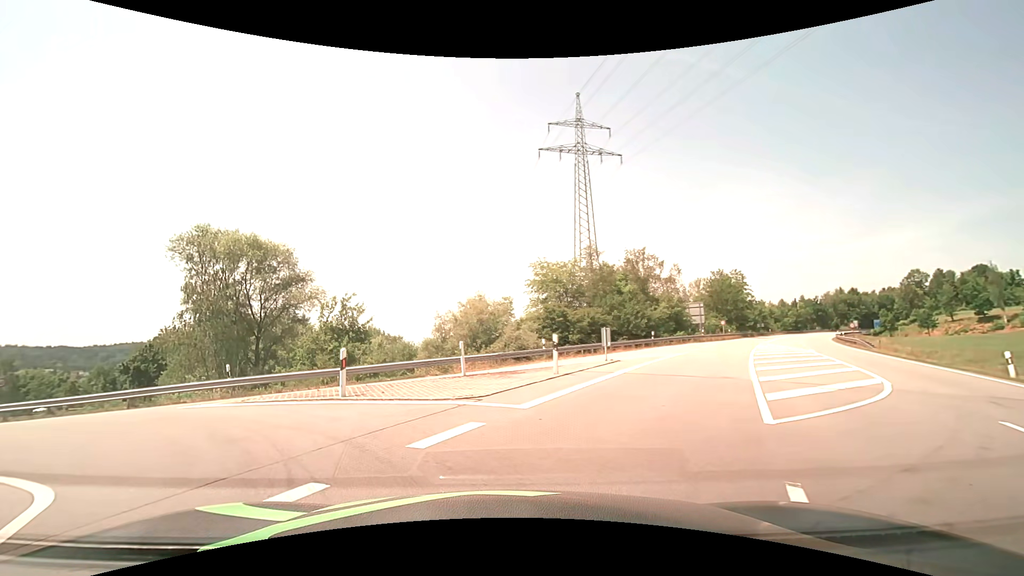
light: Day
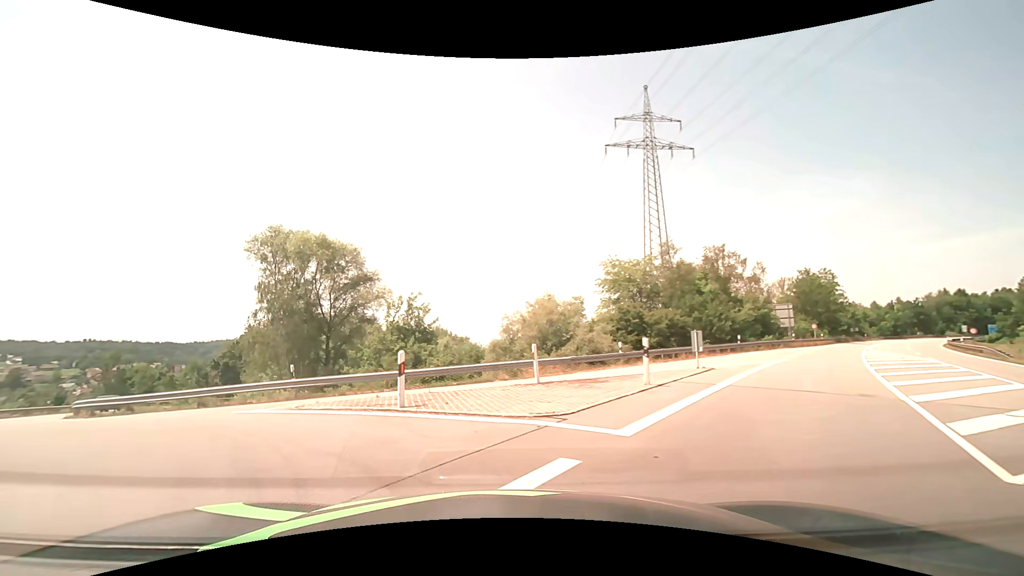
(-0.1, +2.1) m; -6°
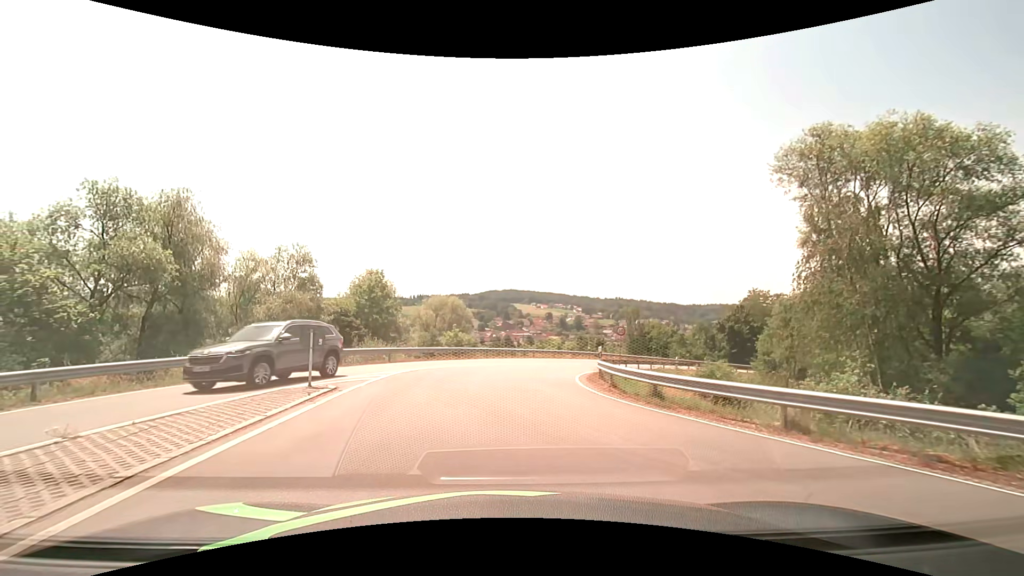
(-6.8, +11.5) m; -53°
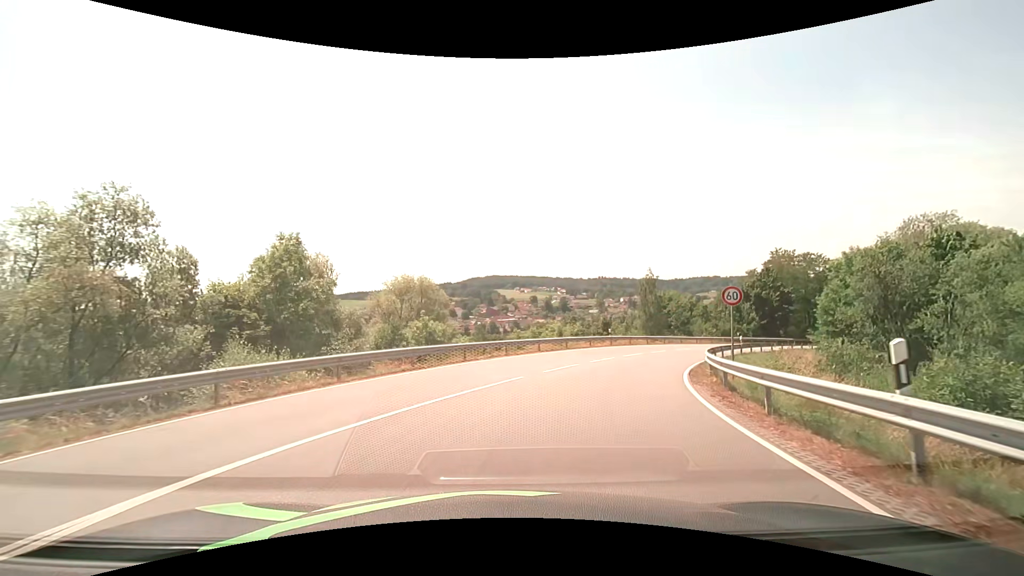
(-0.3, +16.1) m; +2°
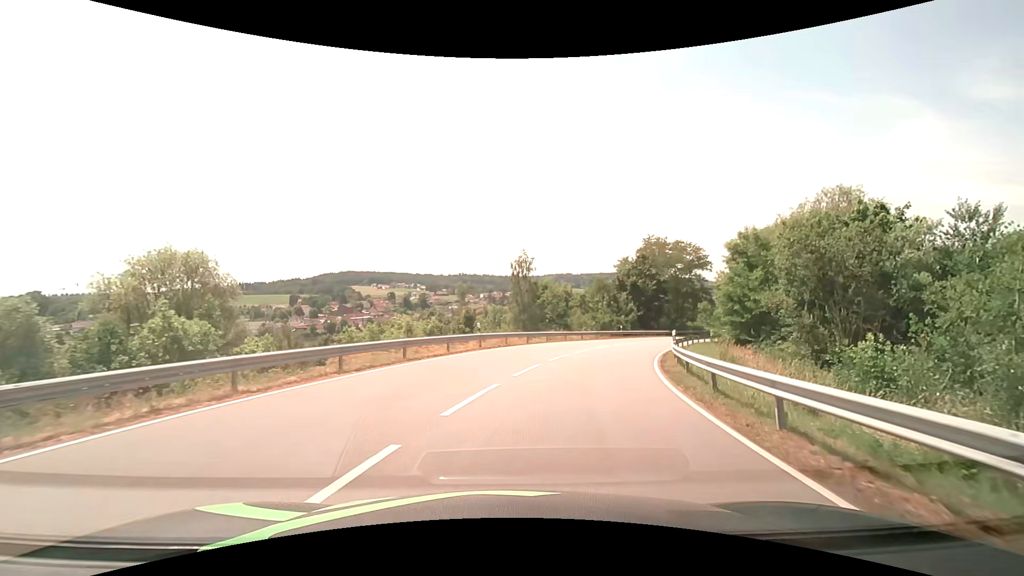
(+2.1, +14.7) m; +16°
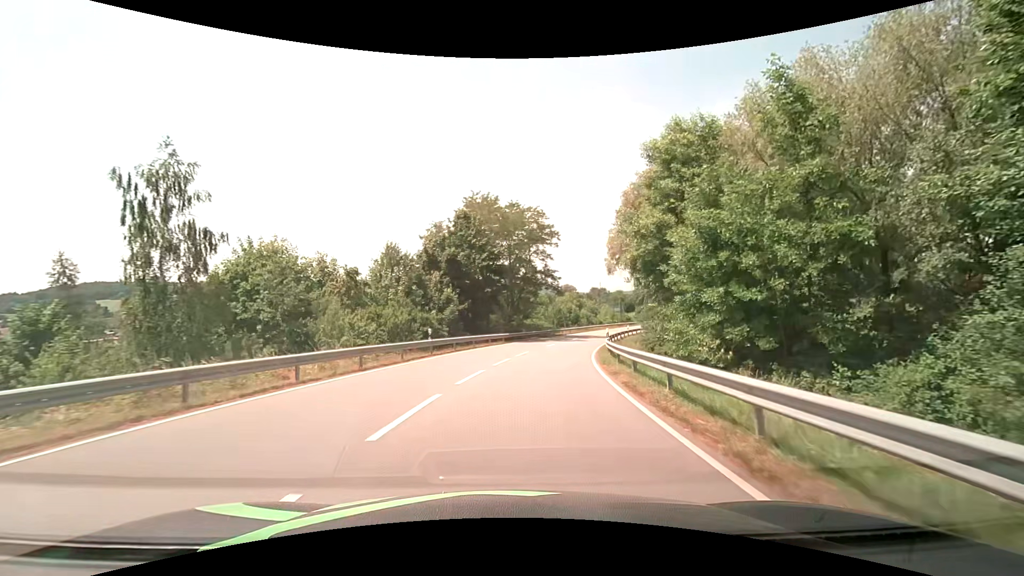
(+6.5, +30.0) m; +21°
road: secondary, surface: asphalt
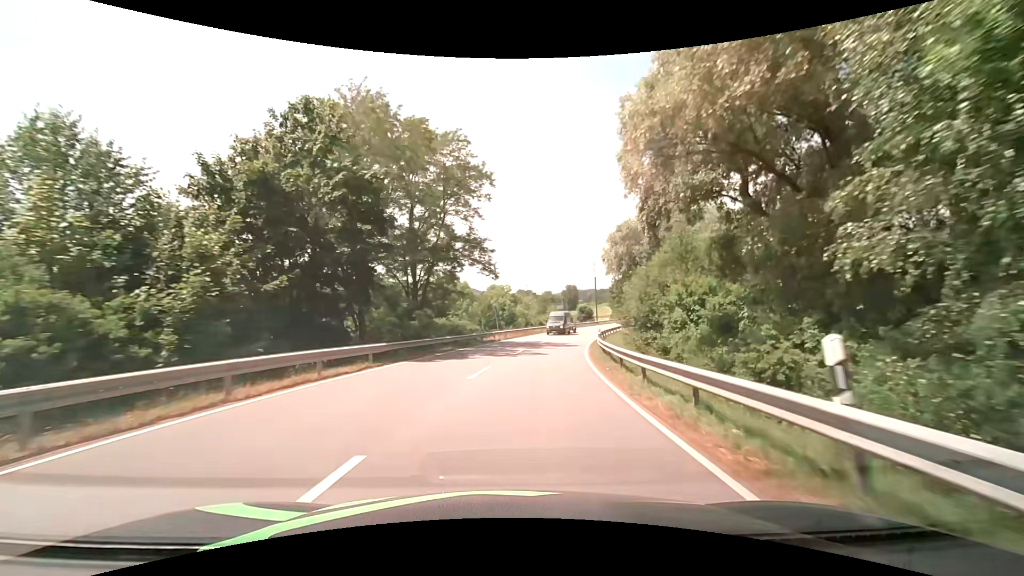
(+1.8, +22.6) m; +9°
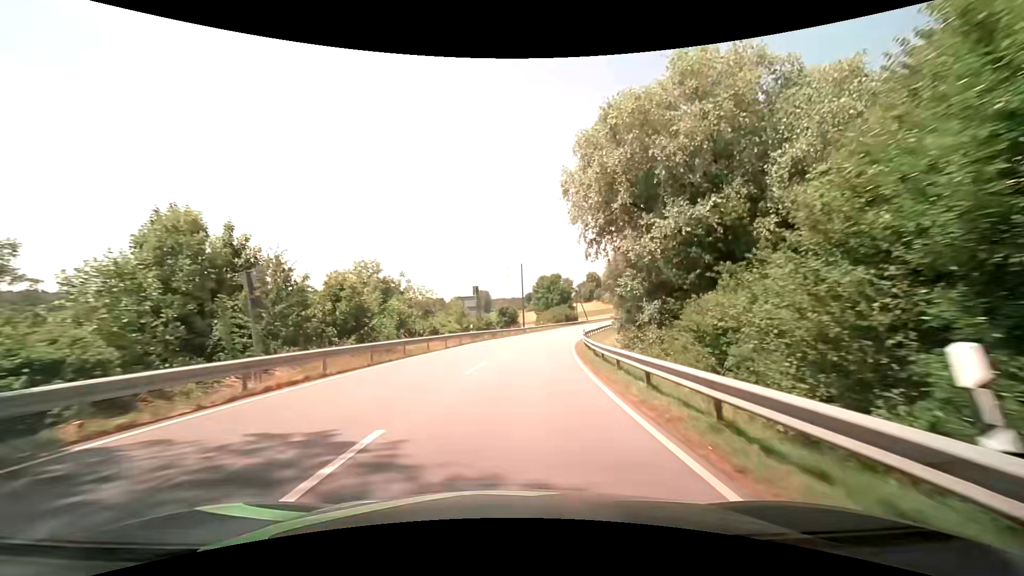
(+3.4, +34.2) m; +10°
(0, +10) (+1, +20) (+2, +30) (+3, +40) (+5, +50) (+7, +59) (+10, +69) (+12, +79) (+15, +88) (+19, +98) m
